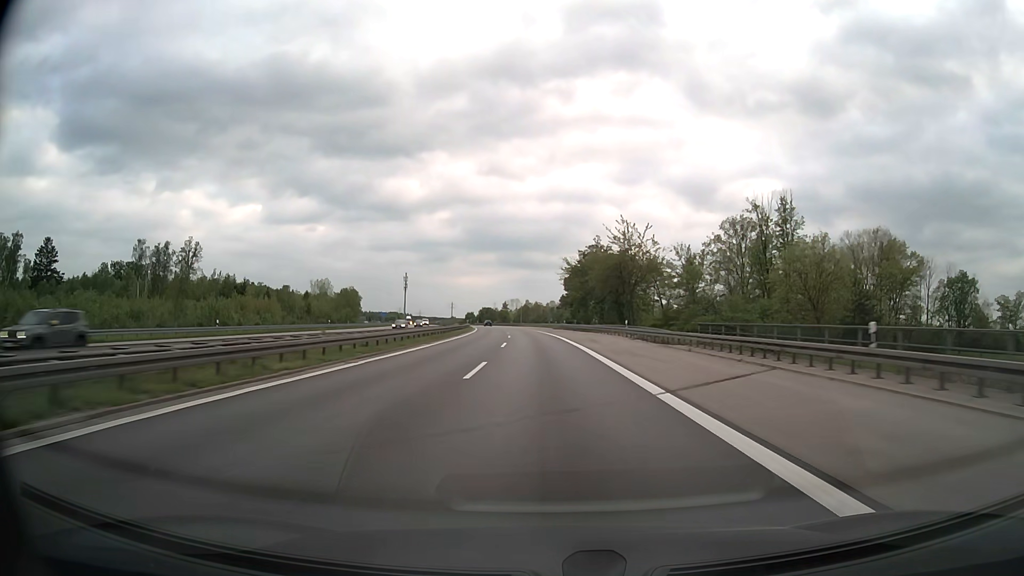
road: motorway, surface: asphalt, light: Day
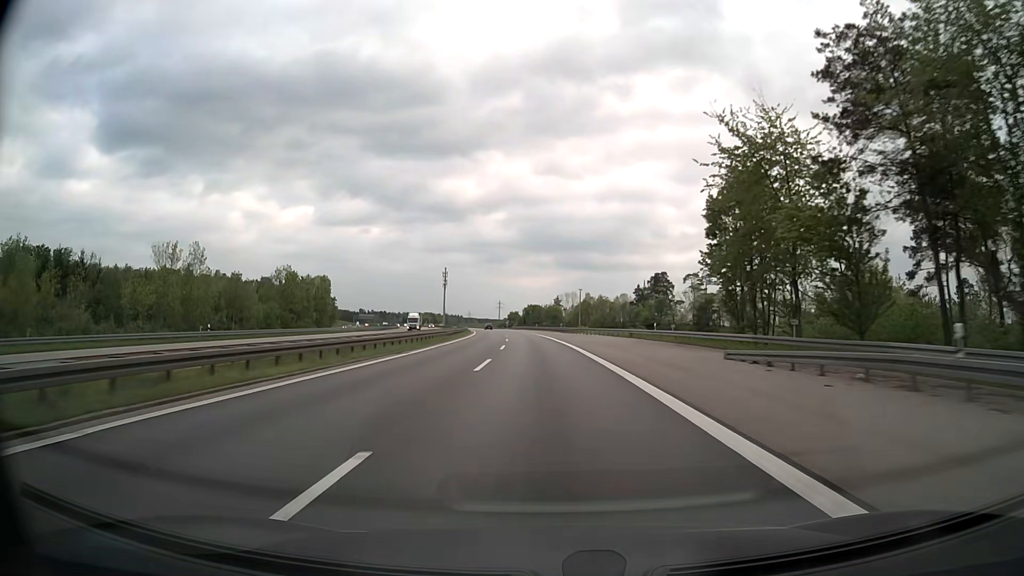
(-3.4, +87.0) m; -5°
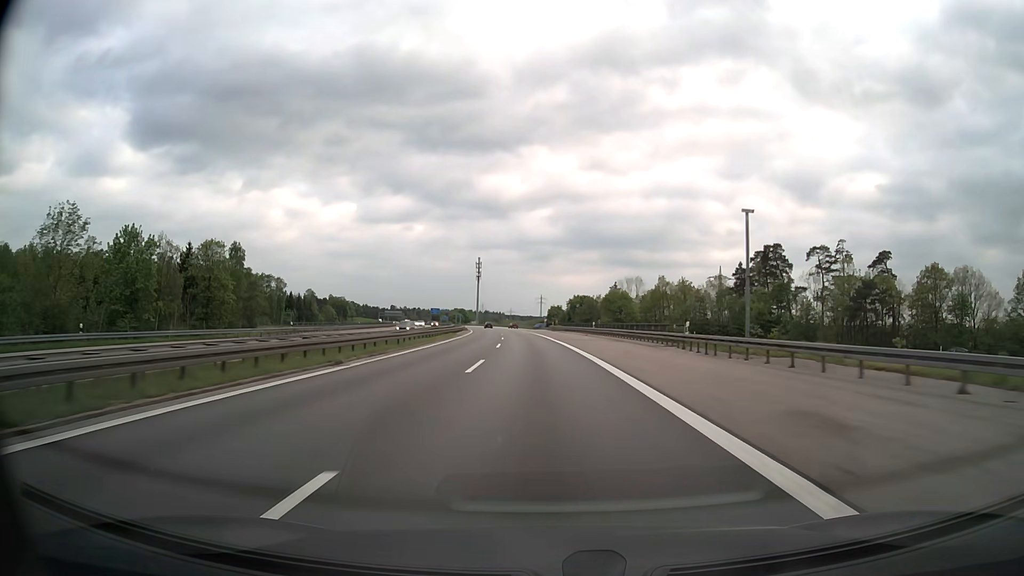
(-2.3, +69.8) m; -4°
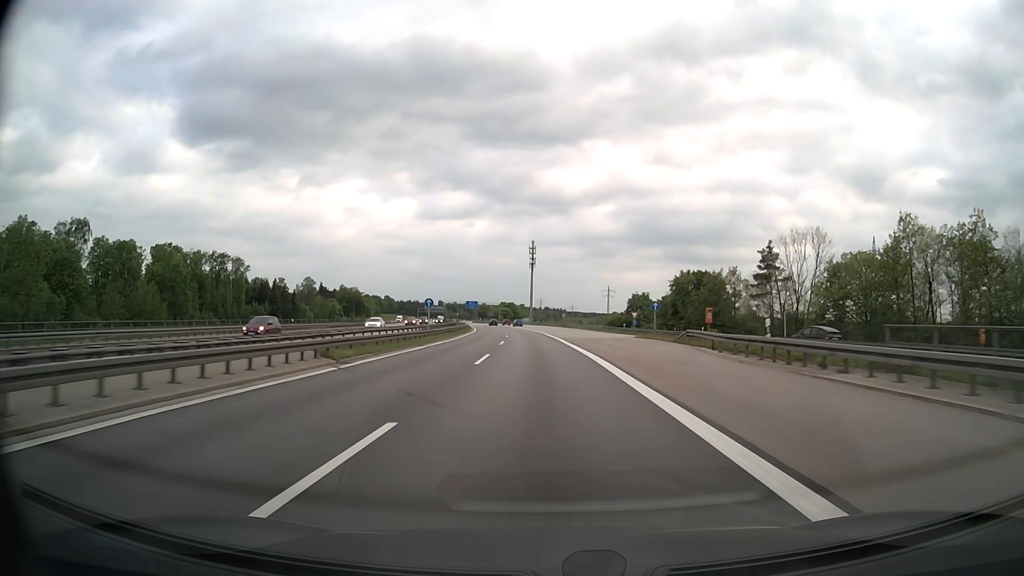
(-3.9, +87.2) m; -5°
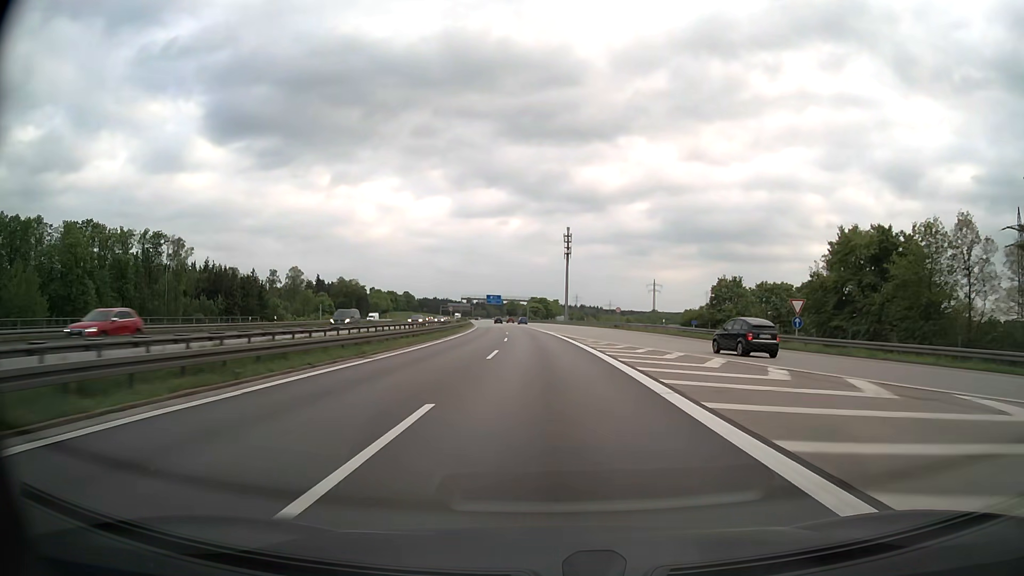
(-1.4, +52.4) m; -3°
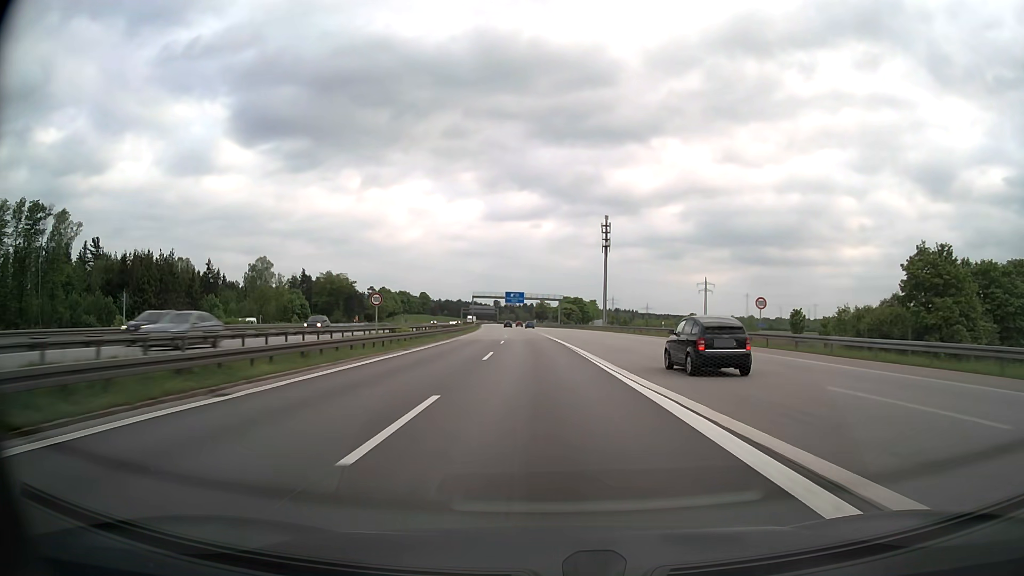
(-1.3, +52.4) m; -3°
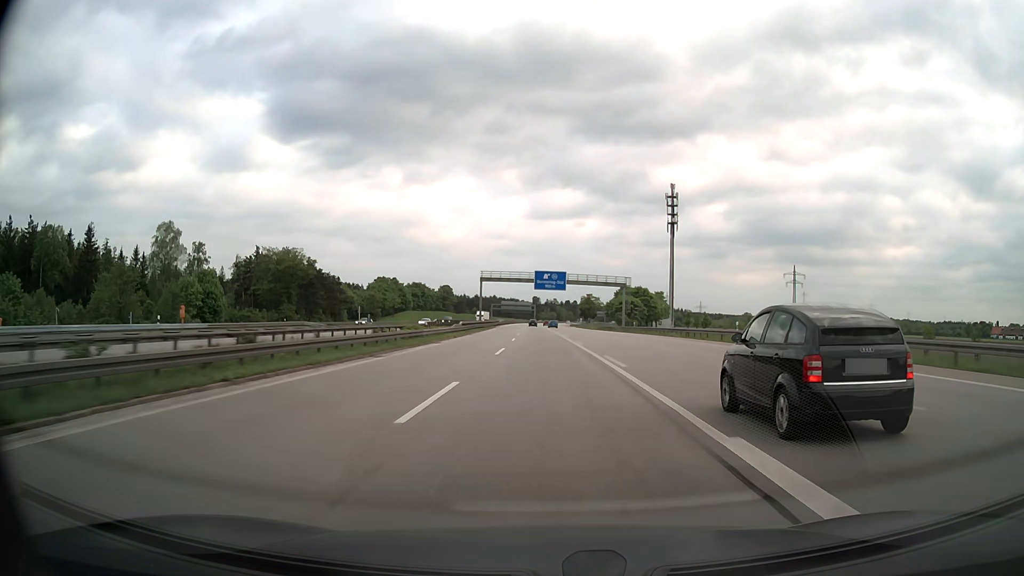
(-2.2, +69.8) m; -4°
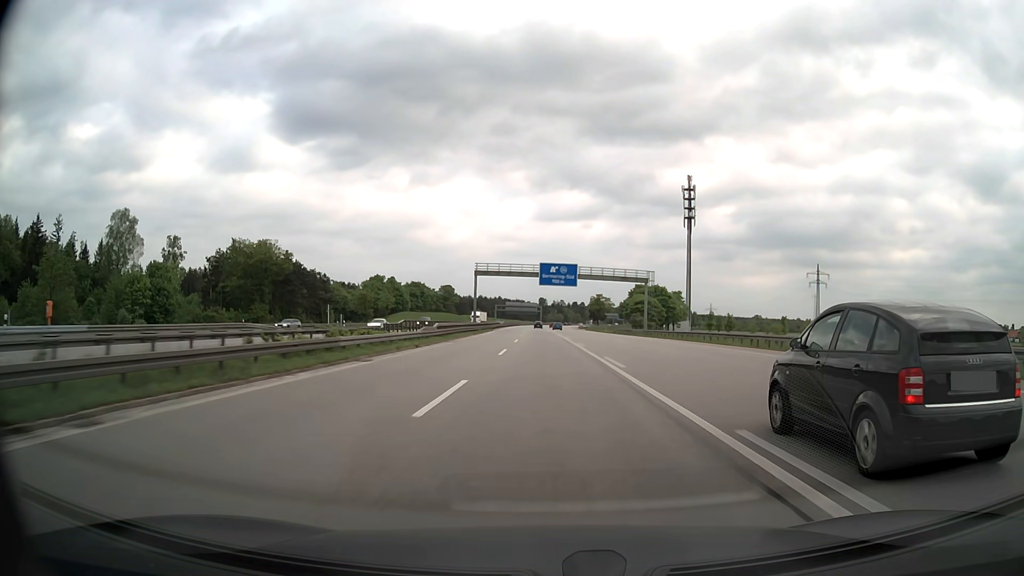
(-0.1, +17.4) m; 0°
(0, +10) (0, +20) (0, +30) (0, +40) (-1, +50) (-1, +60) (-1, +70) (-1, +80) (-1, +90) (-2, +100) m
